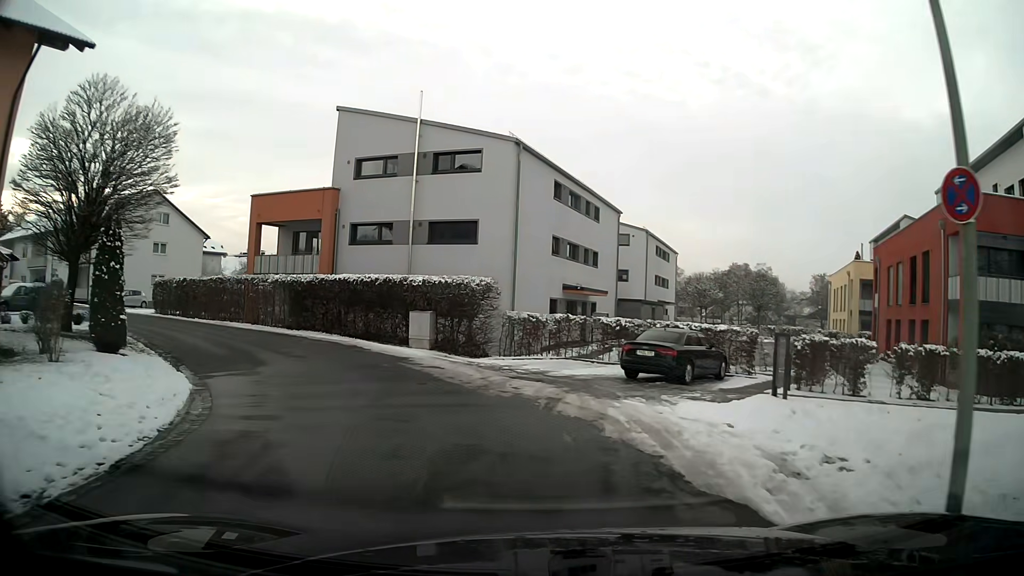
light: Day
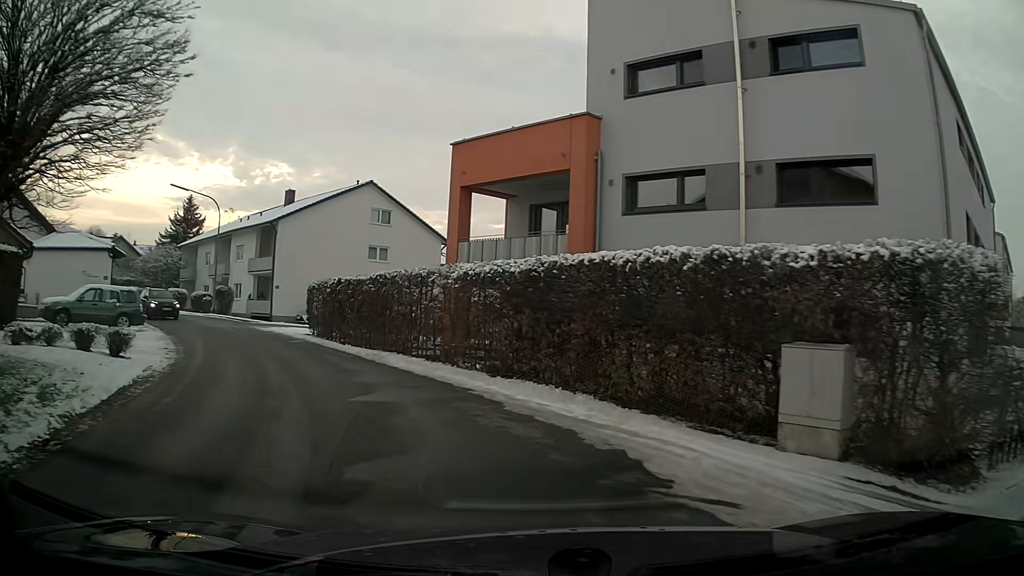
(-2.9, +13.7) m; -25°
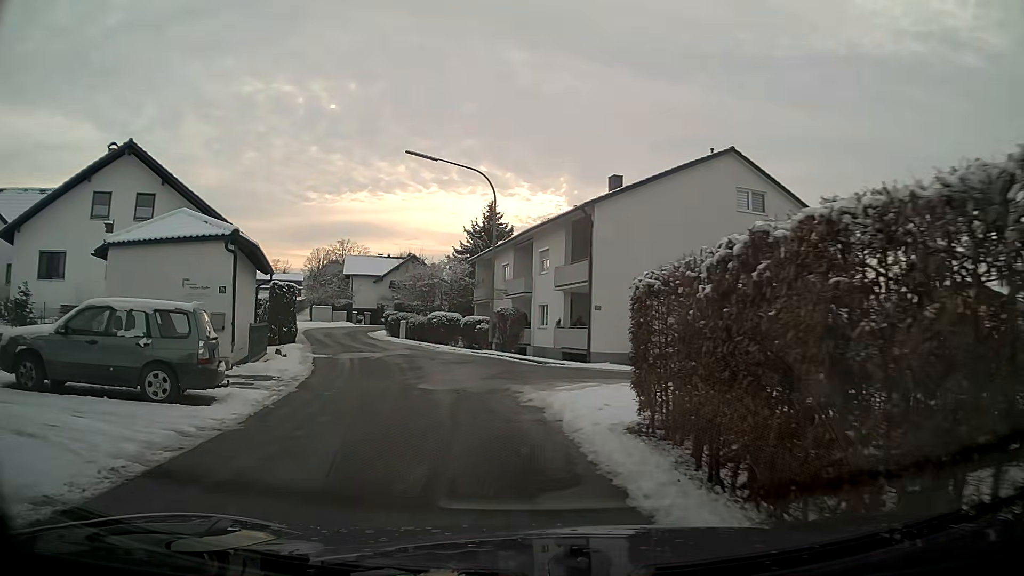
(-4.2, +15.1) m; -29°
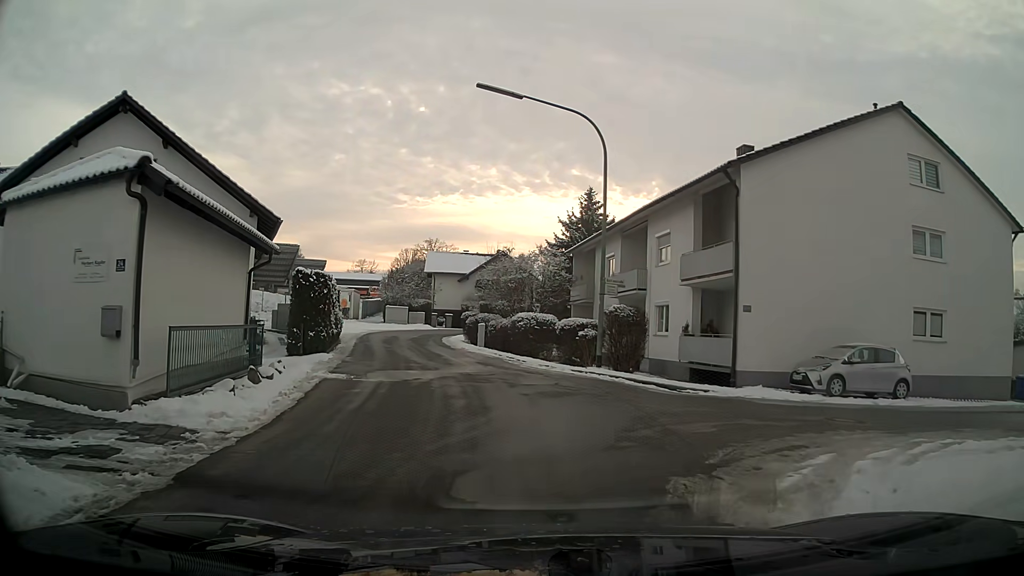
(-0.6, +7.9) m; -7°
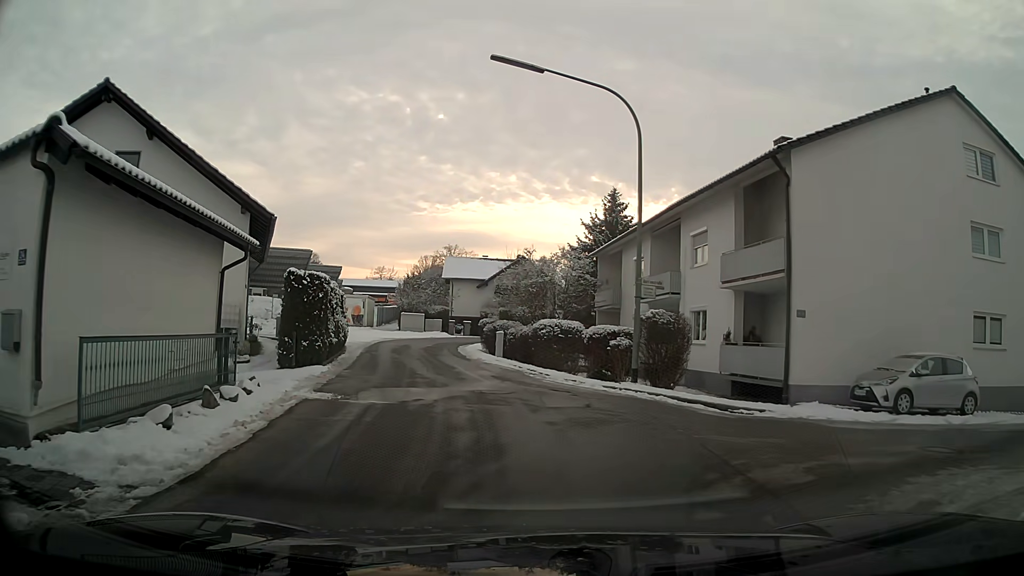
(0.0, +2.6) m; -1°
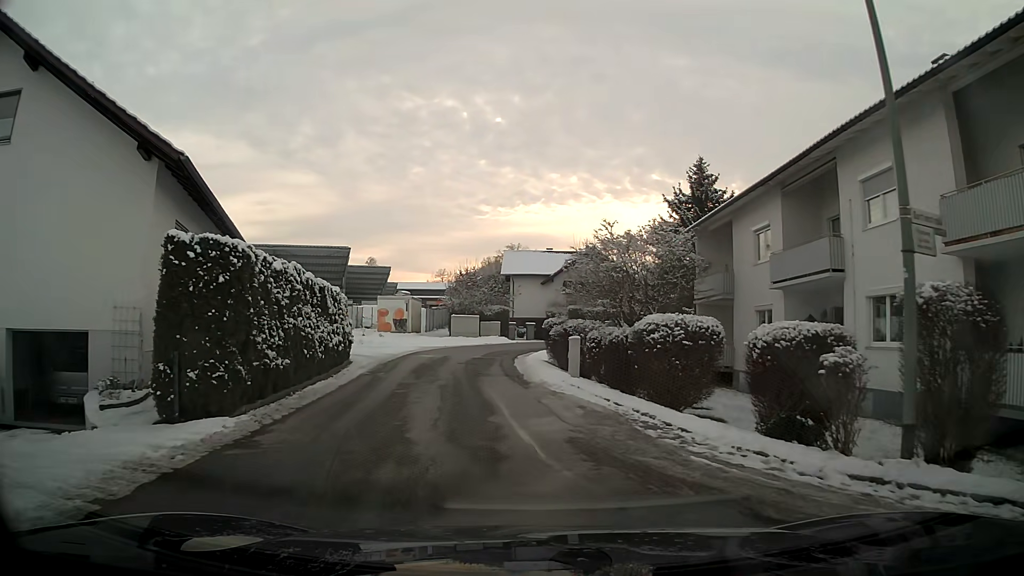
(-0.5, +9.7) m; -6°
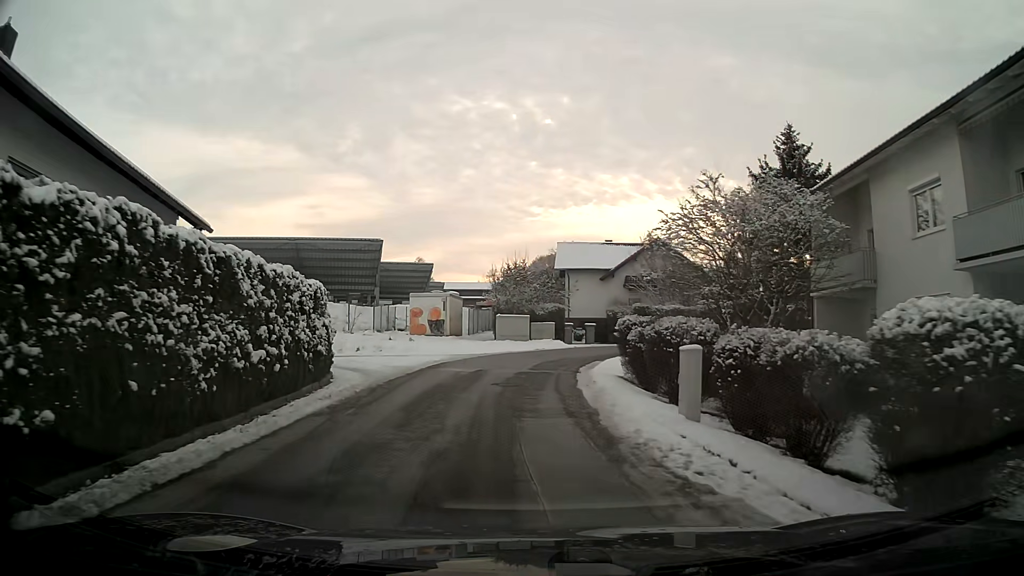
(-0.3, +7.9) m; -4°
